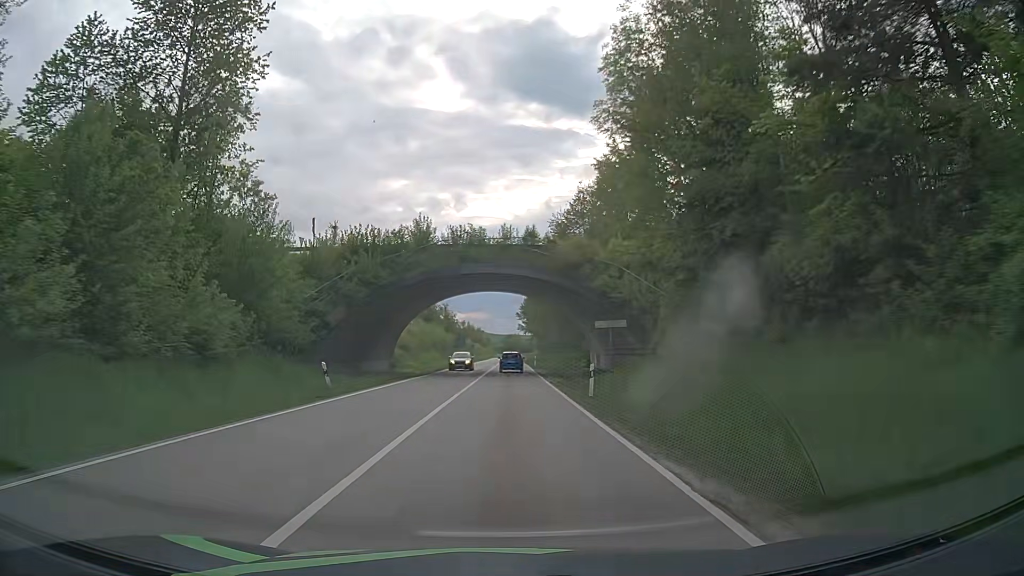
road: secondary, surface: asphalt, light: Day
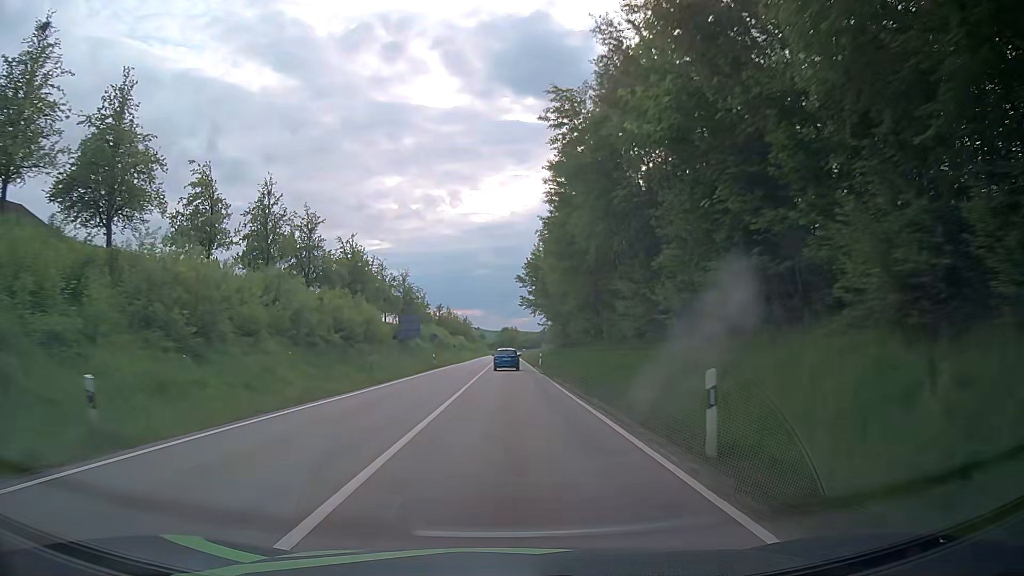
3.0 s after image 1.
(+0.4, +59.6) m; 0°
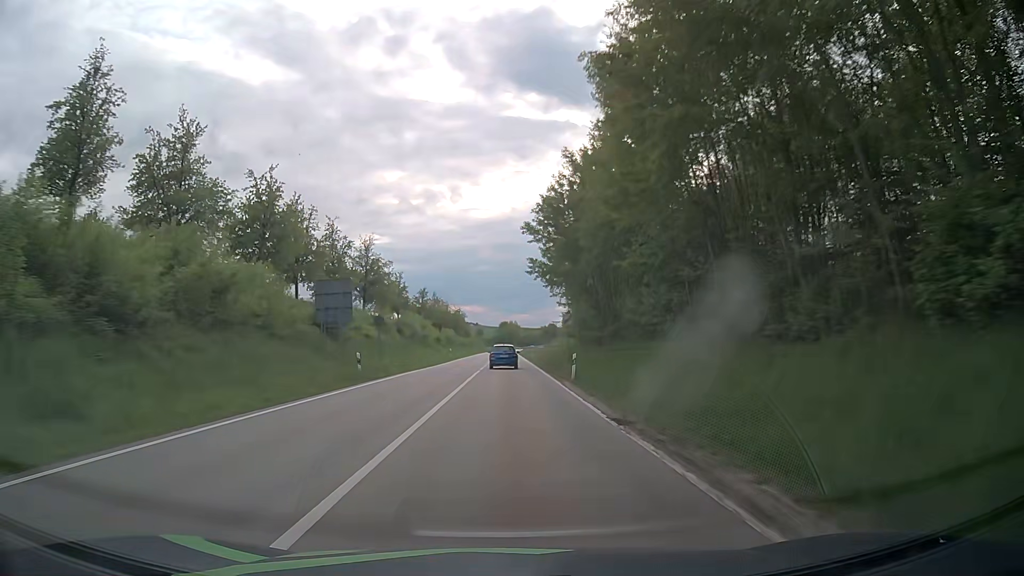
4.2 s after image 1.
(+0.3, +27.5) m; +1°
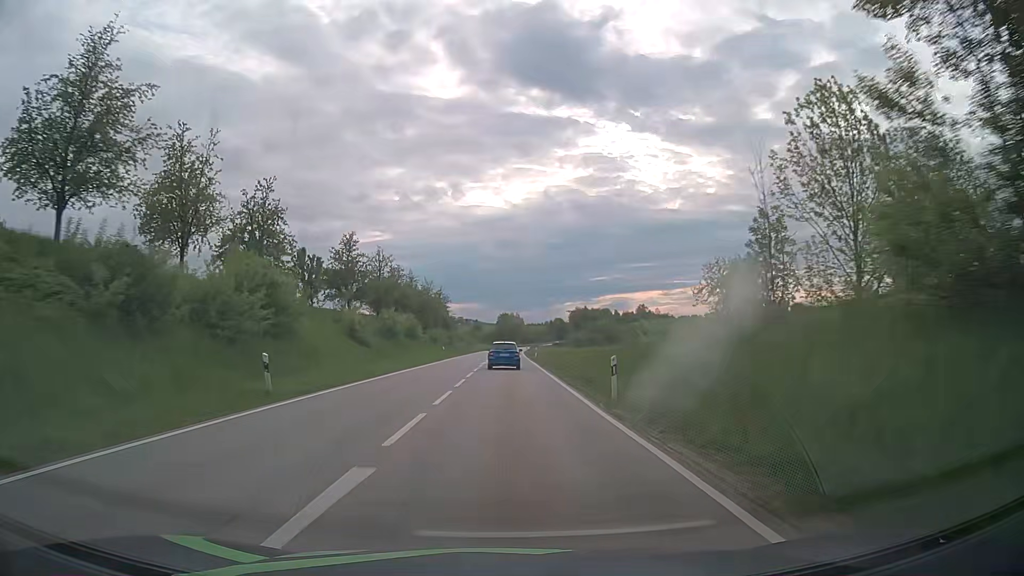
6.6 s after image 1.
(+0.2, +54.0) m; 0°
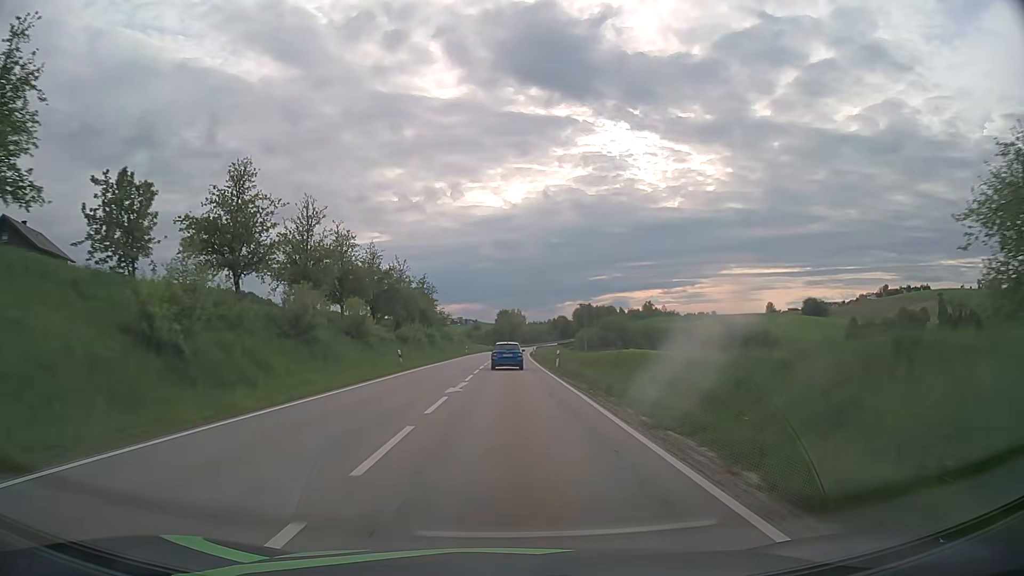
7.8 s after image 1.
(+0.1, +25.9) m; 0°
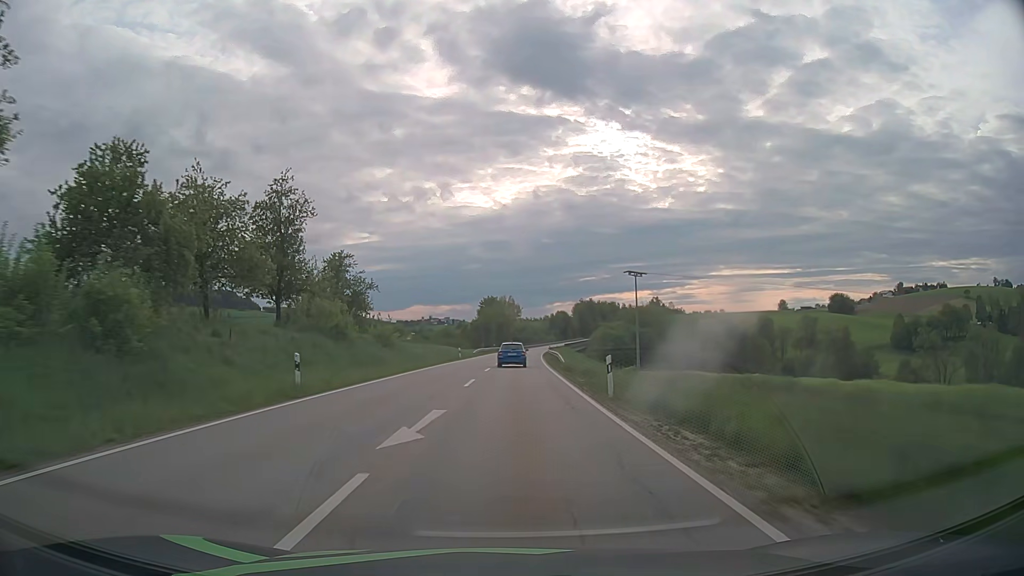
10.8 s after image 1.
(+0.3, +64.6) m; +1°
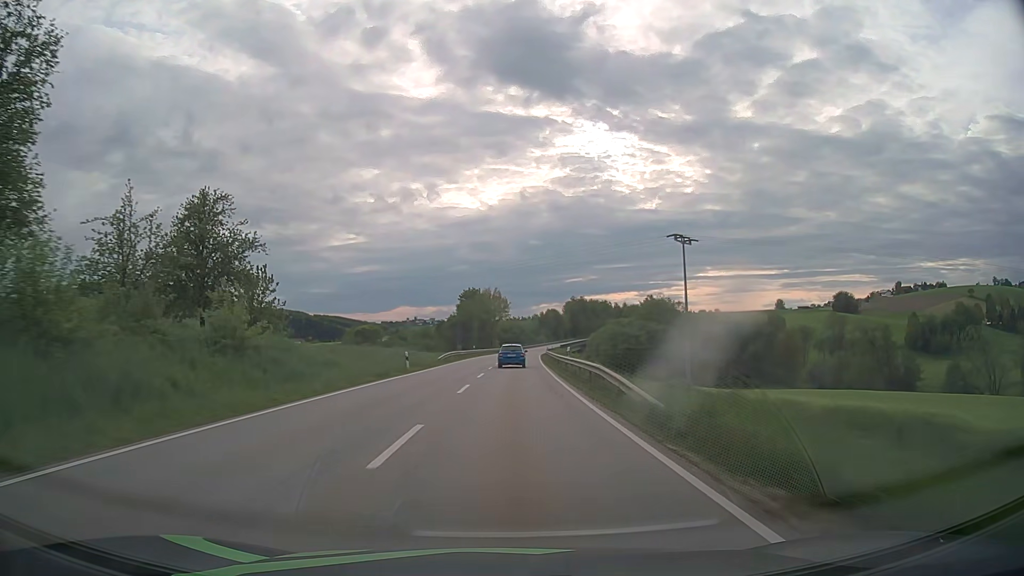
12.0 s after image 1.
(+0.3, +26.3) m; +1°
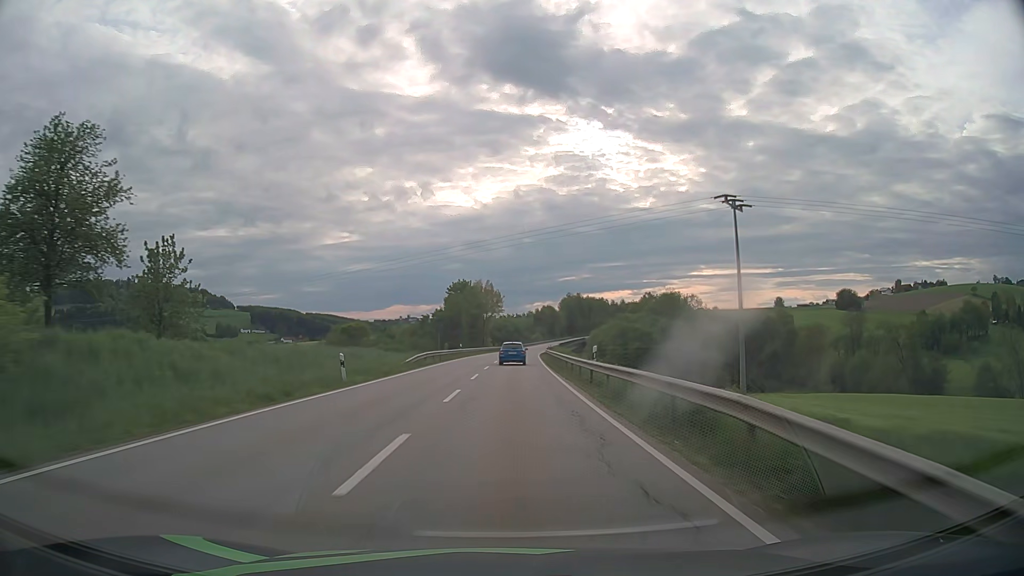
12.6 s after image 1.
(+0.1, +13.4) m; 0°
(0, +10) (0, +20) (0, +30) (+1, +40) (+1, +50) (+1, +60) (+2, +70) (+2, +80) (+3, +90) (+3, +100) m
